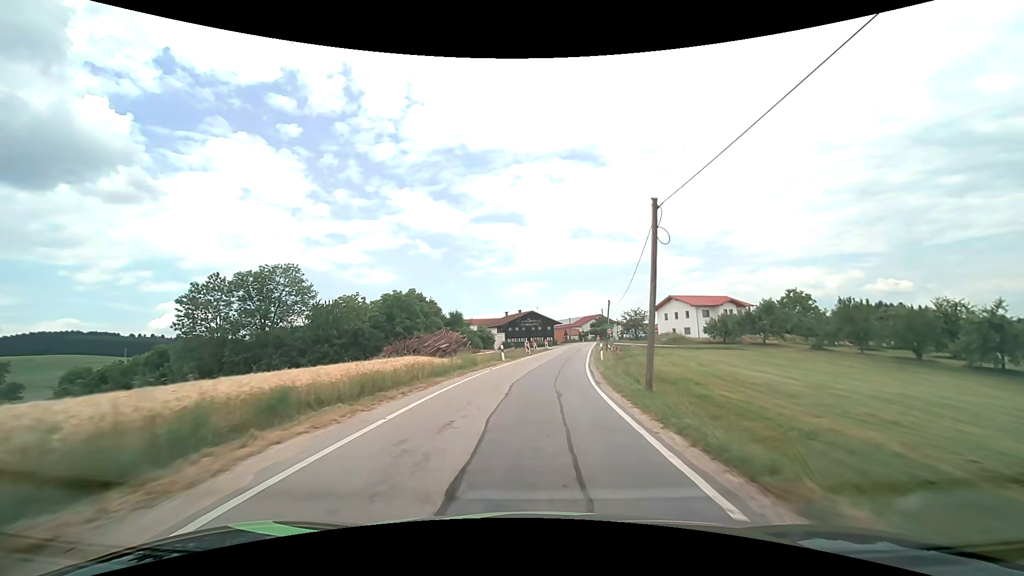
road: tertiary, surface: asphalt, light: Day
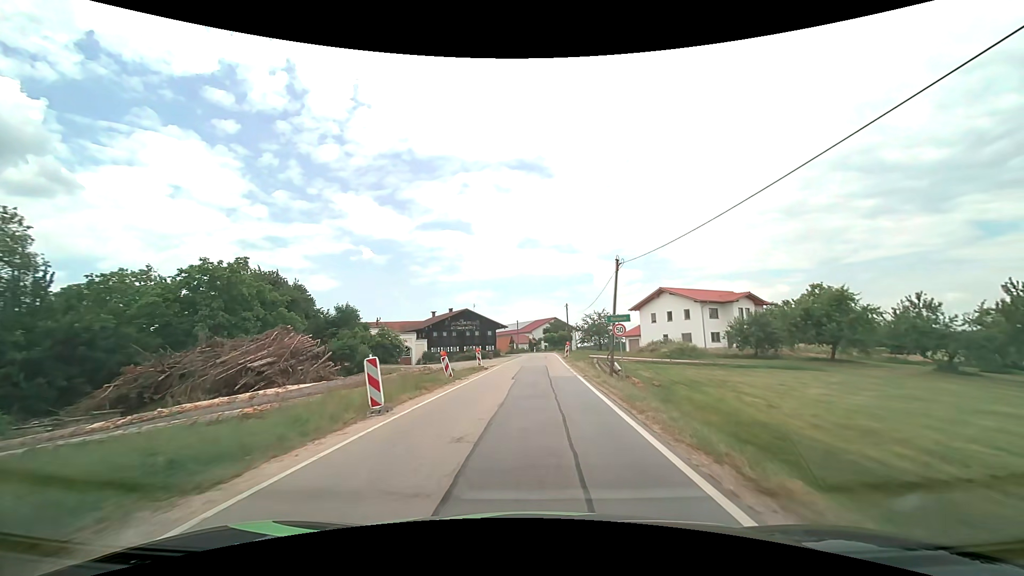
(+1.2, +31.1) m; +6°
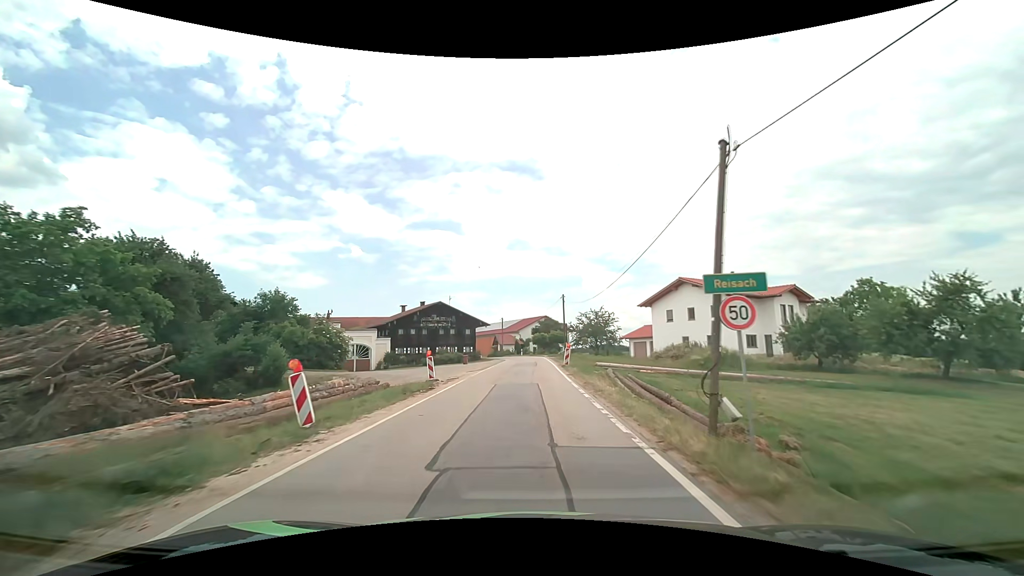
(+0.2, +14.1) m; +1°
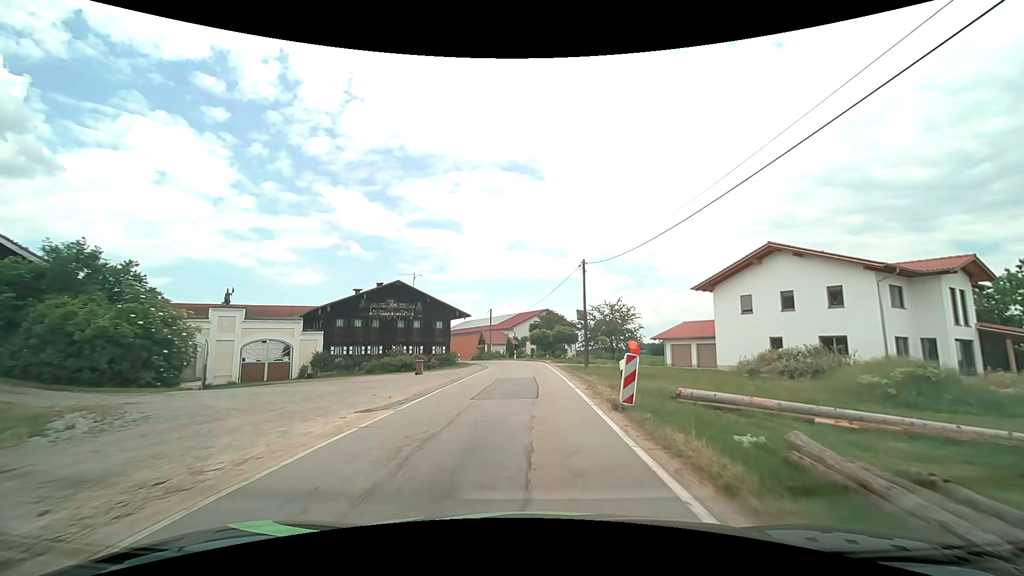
(+0.1, +20.6) m; 0°
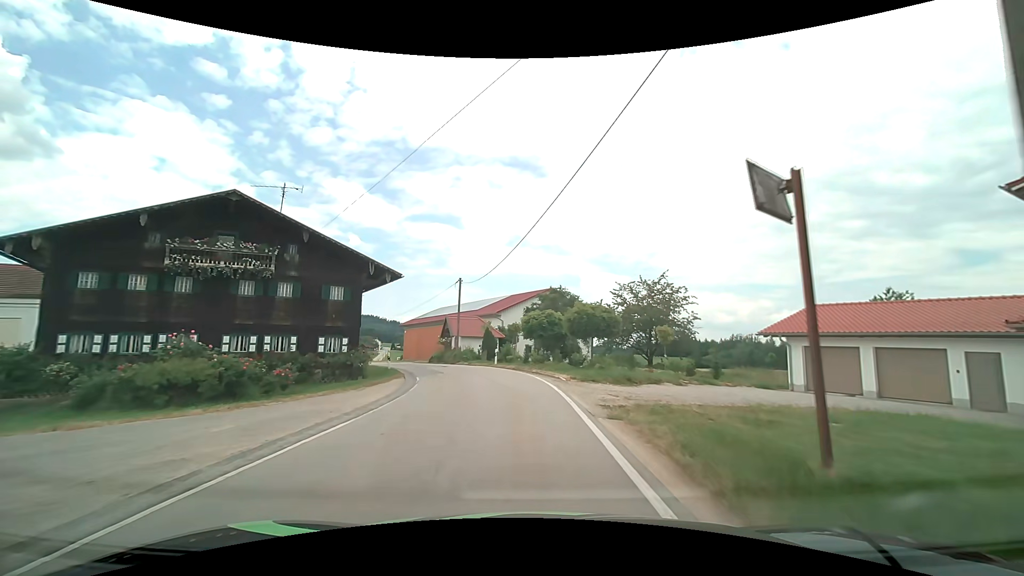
(+0.3, +25.8) m; 0°
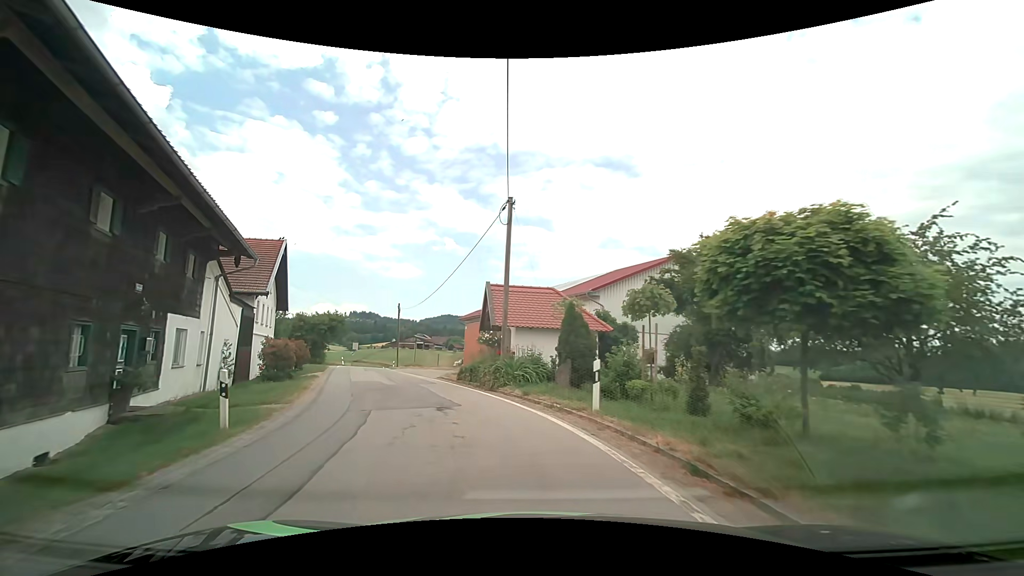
(-1.2, +21.7) m; -10°
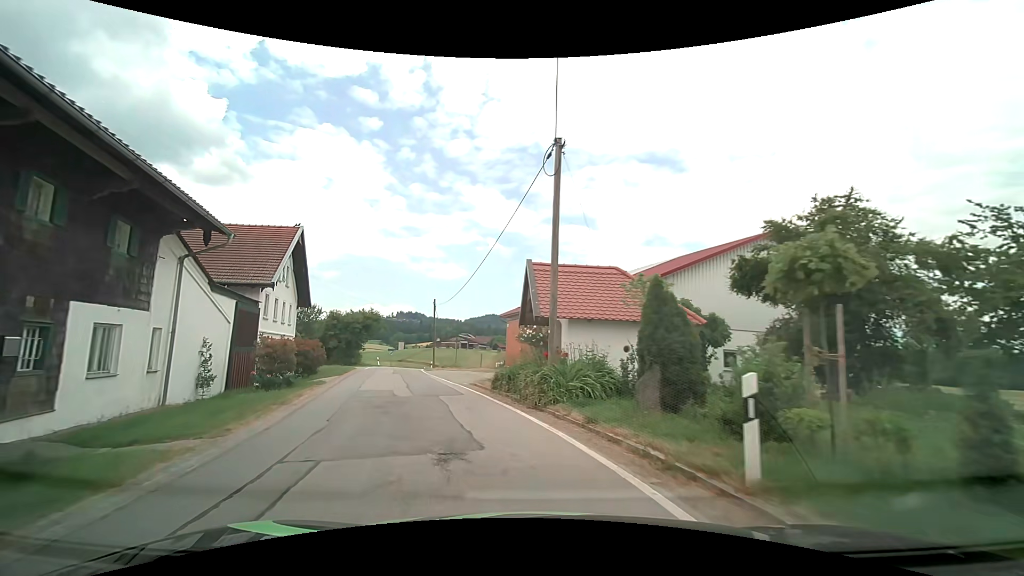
(-0.2, +4.9) m; -4°
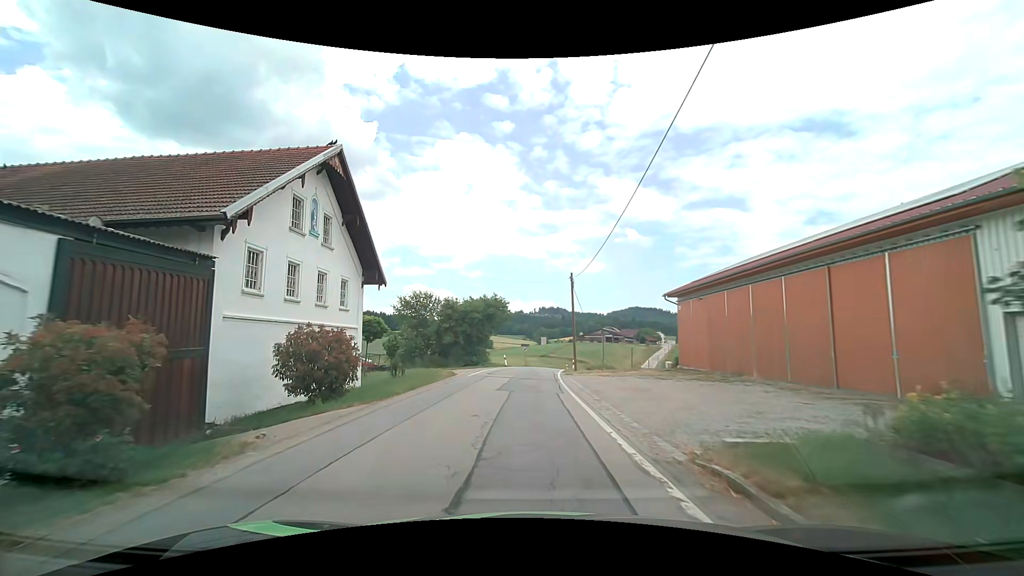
(-2.2, +14.3) m; -18°
